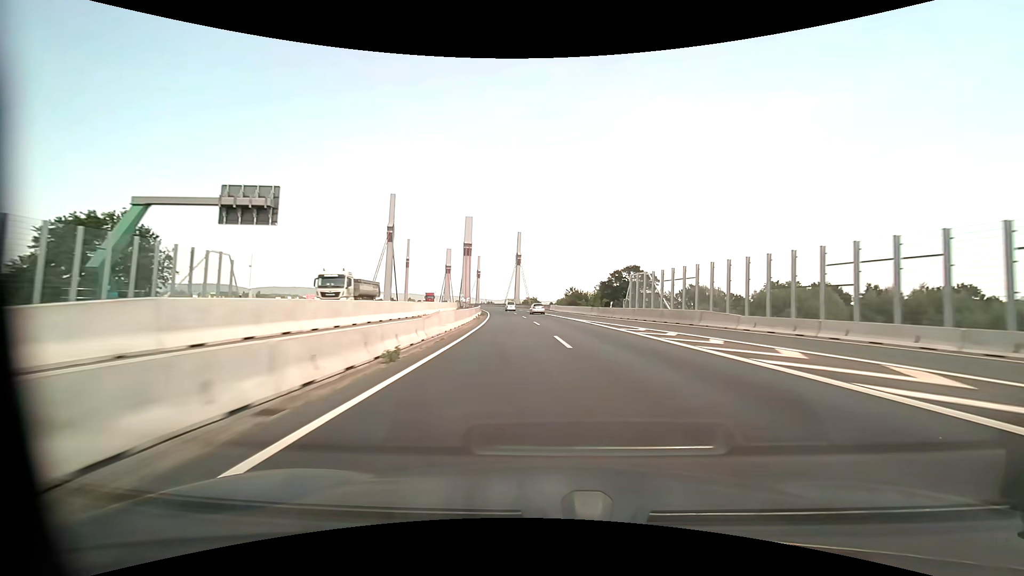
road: motorway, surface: asphalt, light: Day
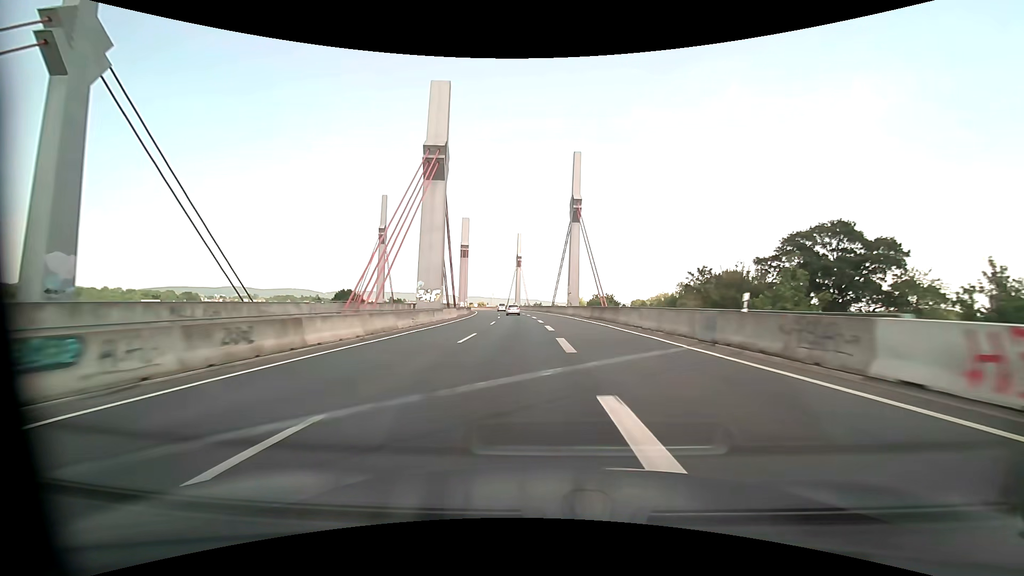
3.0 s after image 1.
(-2.5, +86.5) m; -7°
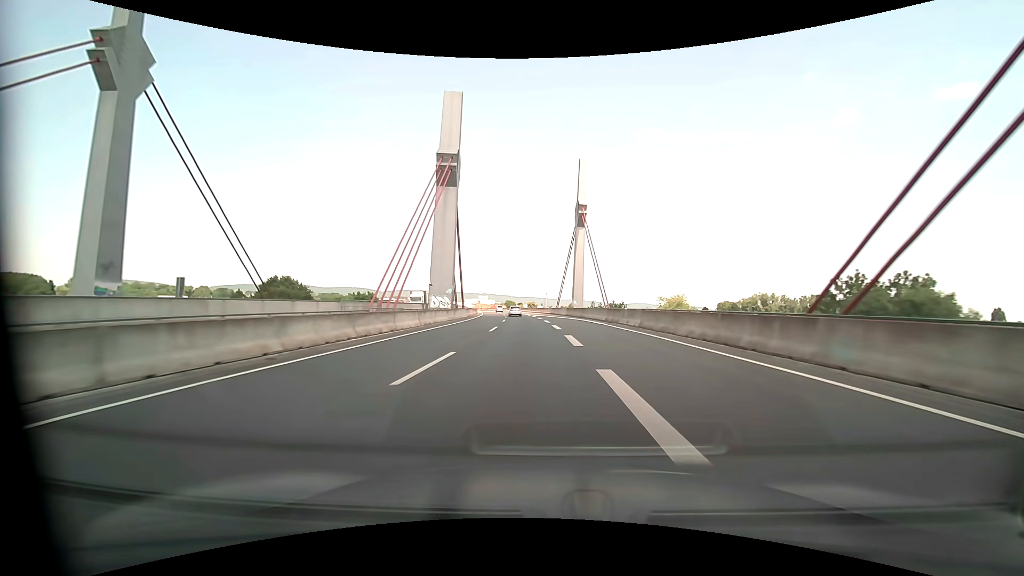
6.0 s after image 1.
(-5.5, +81.4) m; -6°
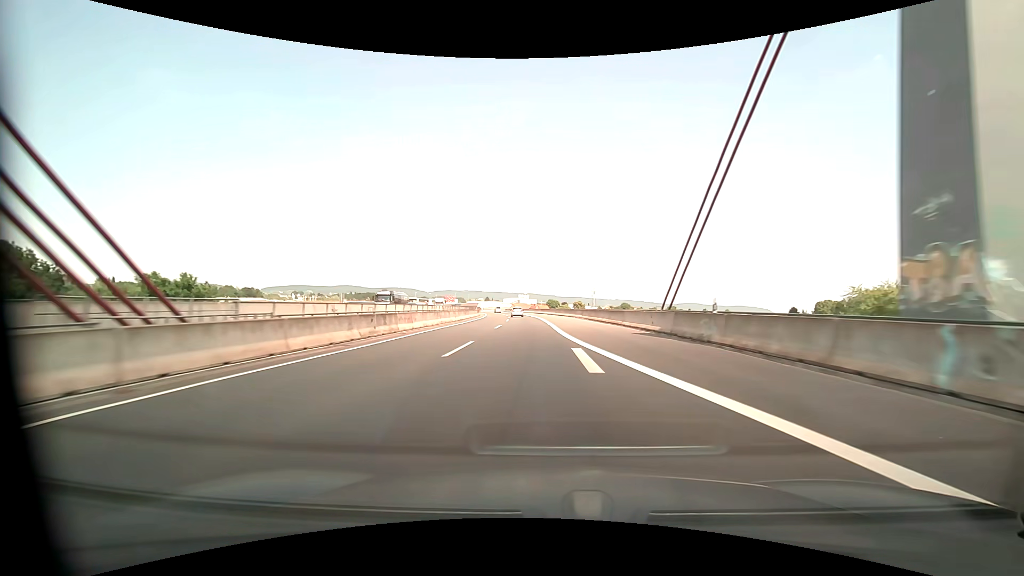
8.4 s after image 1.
(-2.7, +66.8) m; -5°
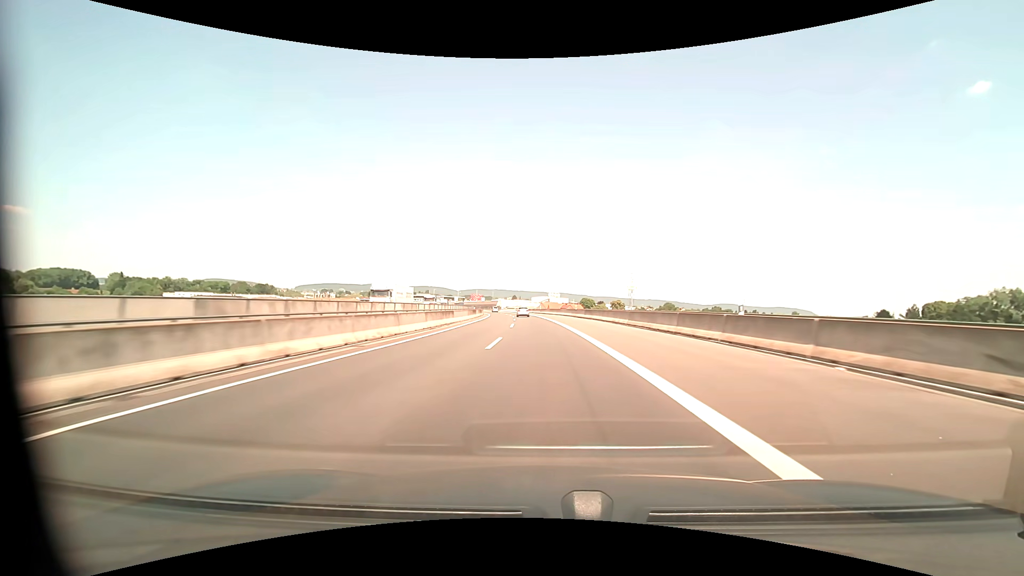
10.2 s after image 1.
(-2.4, +51.6) m; -4°
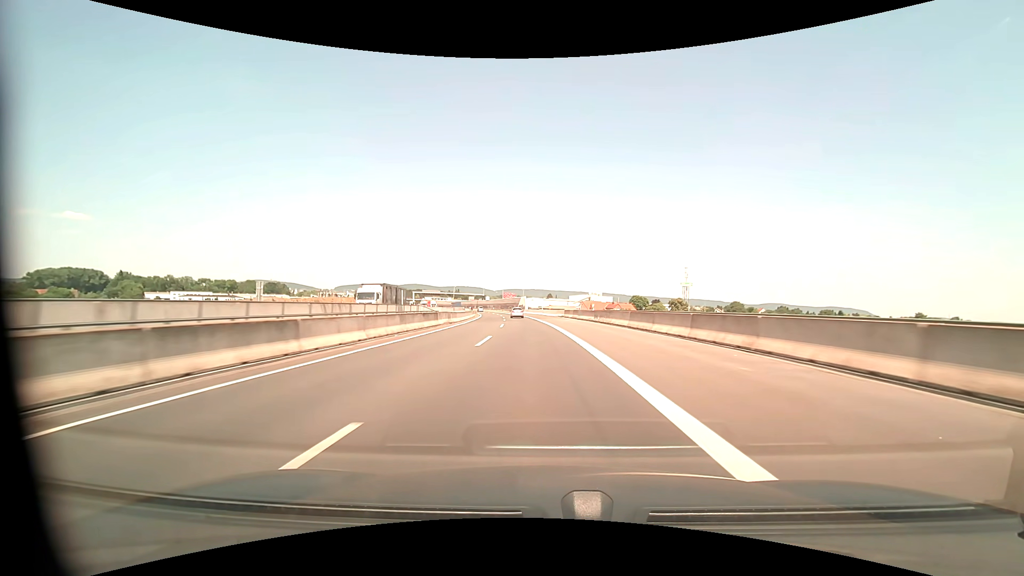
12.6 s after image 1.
(-2.1, +70.2) m; -4°
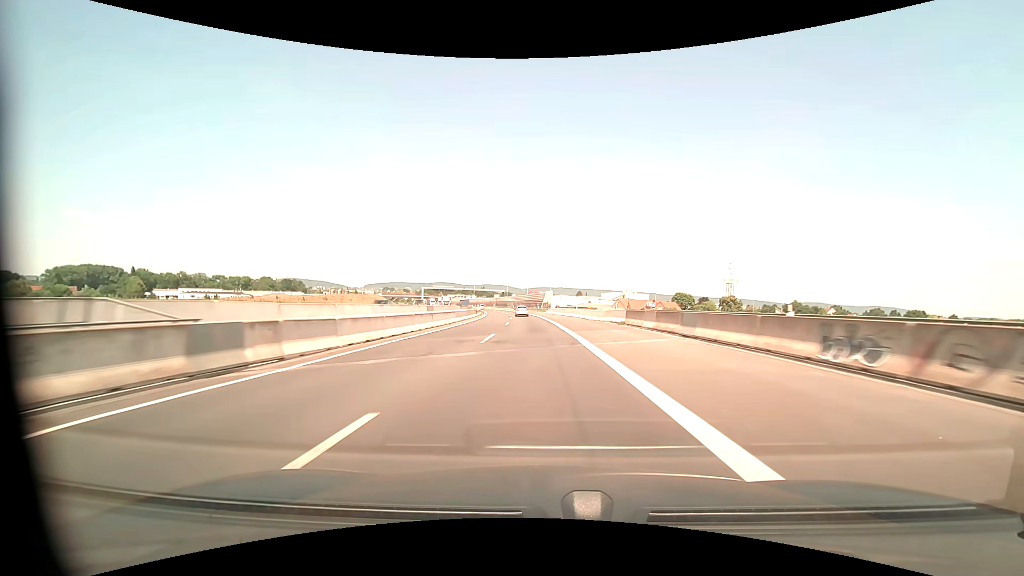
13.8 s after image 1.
(-0.9, +35.5) m; -3°
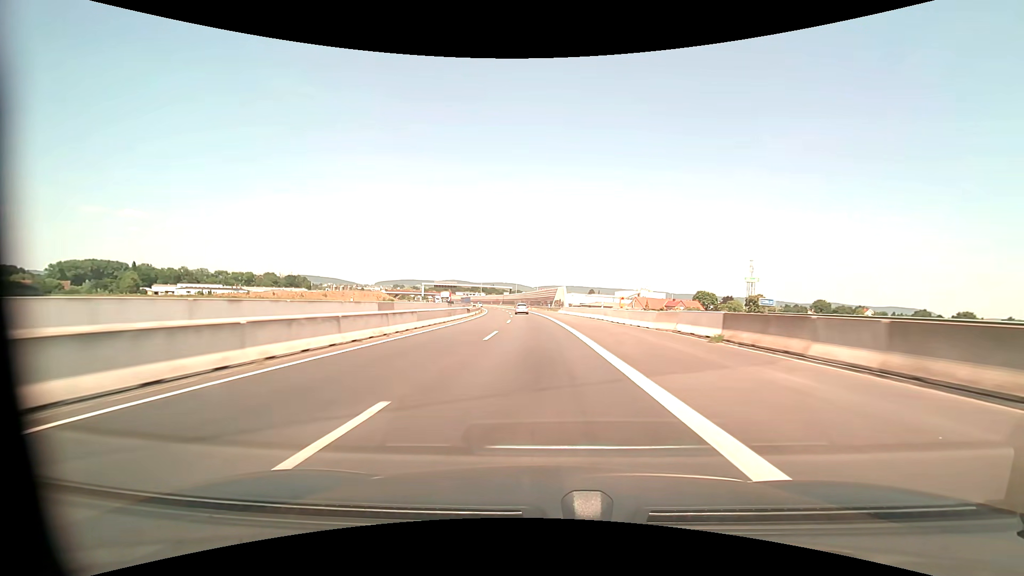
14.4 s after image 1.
(-0.2, +17.8) m; -1°
(0, +10) (0, +20) (0, +30) (-1, +40) (-1, +50) (-2, +60) (-3, +70) (-4, +80) (-5, +90) (-6, +100) m
